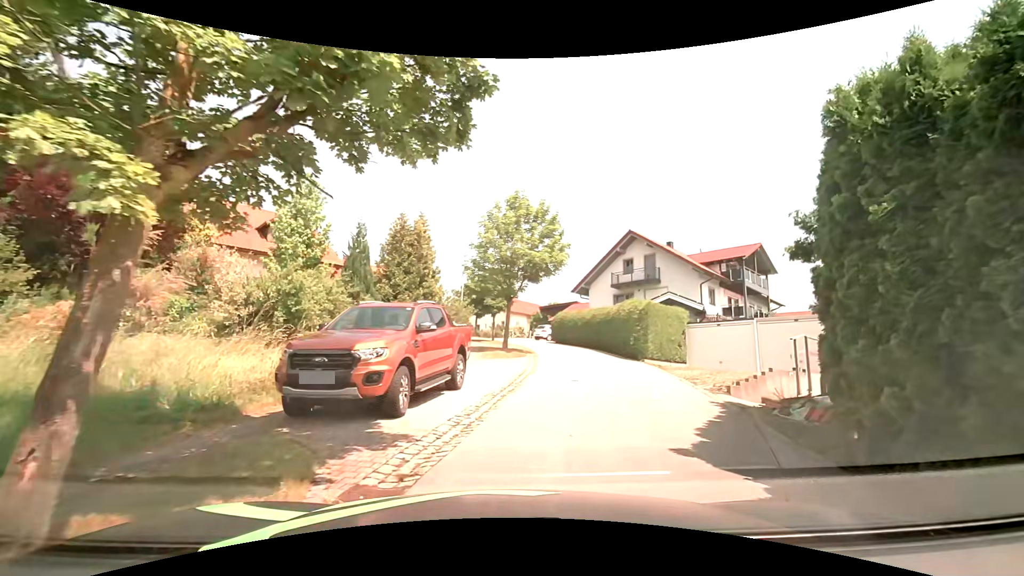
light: Day
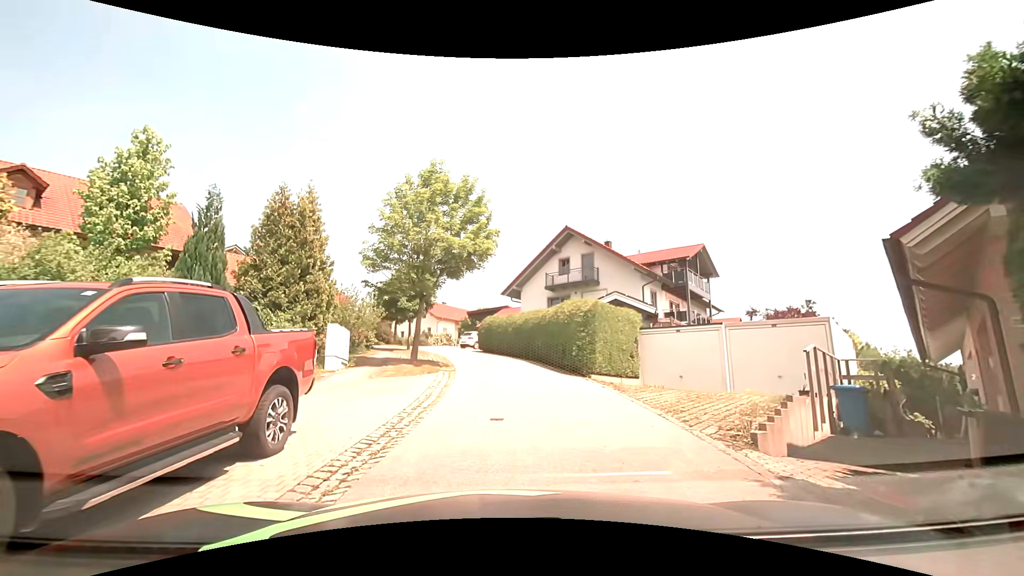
(+0.4, +4.9) m; +6°
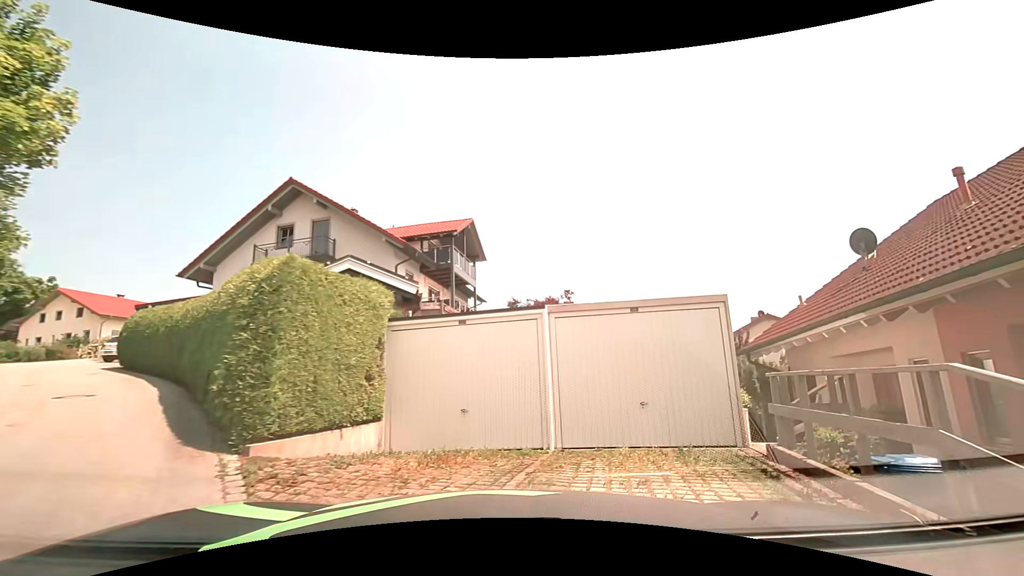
(+1.5, +9.2) m; +27°
